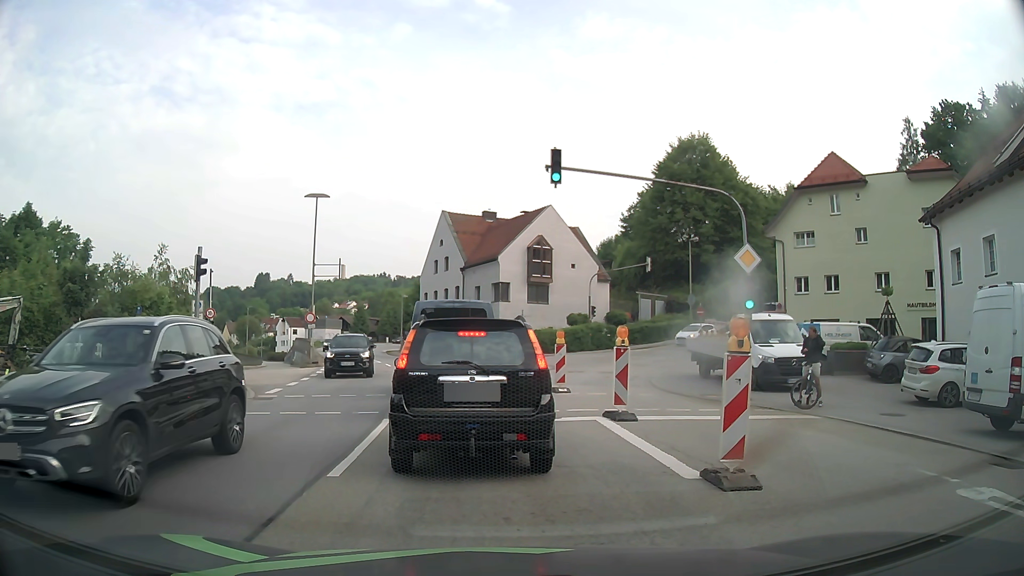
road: primary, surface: asphalt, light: Day
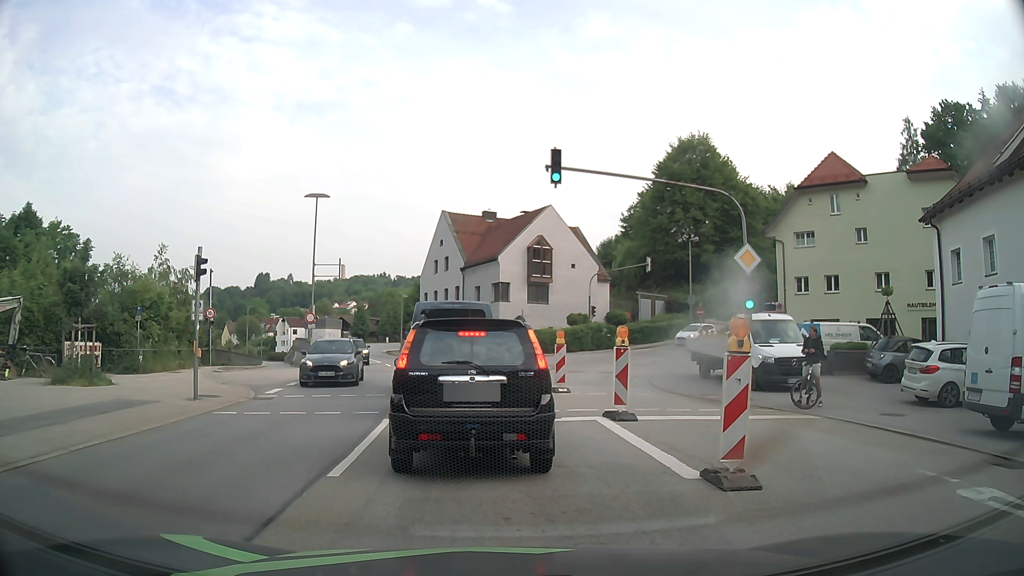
(0.0, 0.0) m; 0°
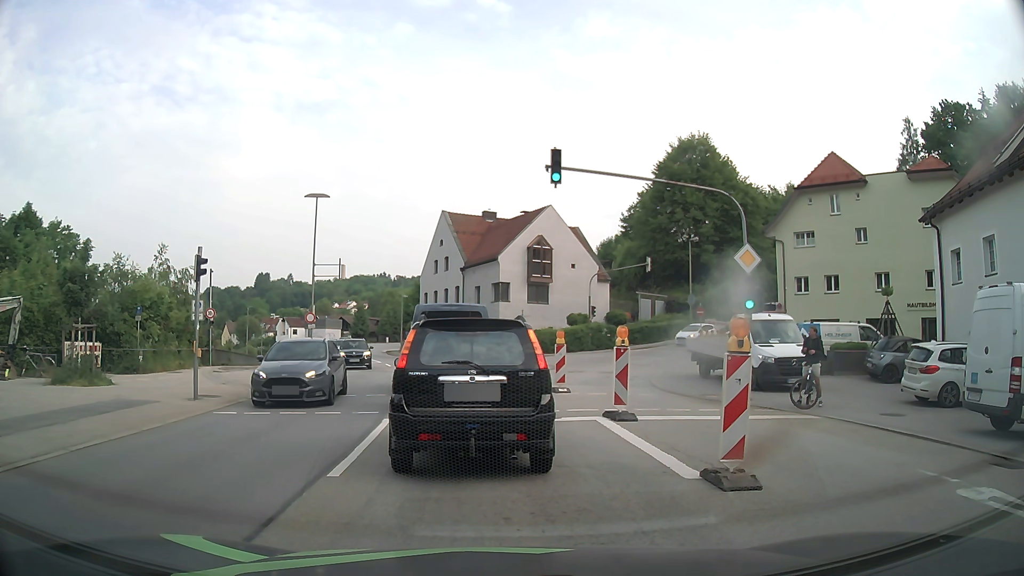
(0.0, 0.0) m; 0°
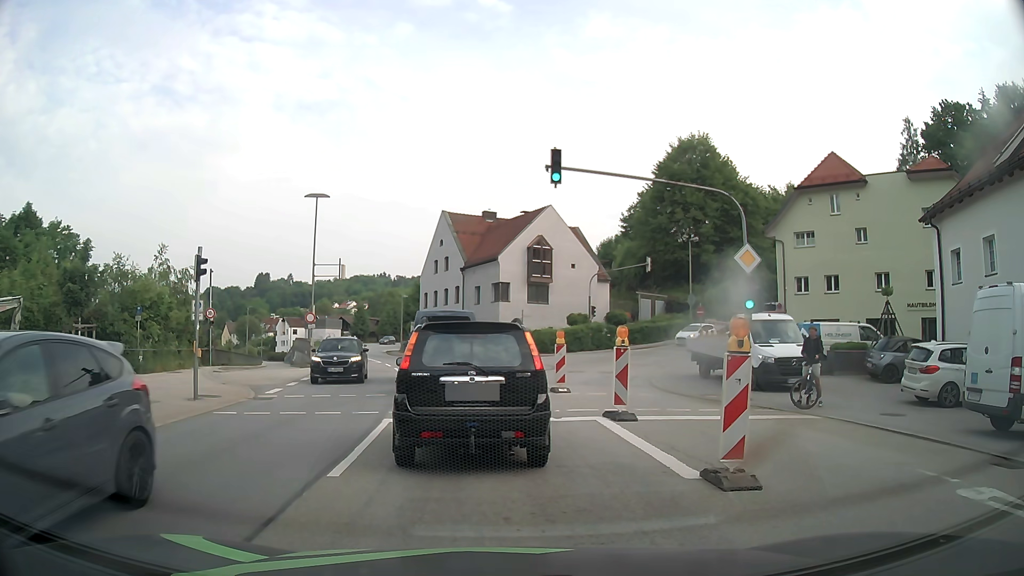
(0.0, 0.0) m; 0°
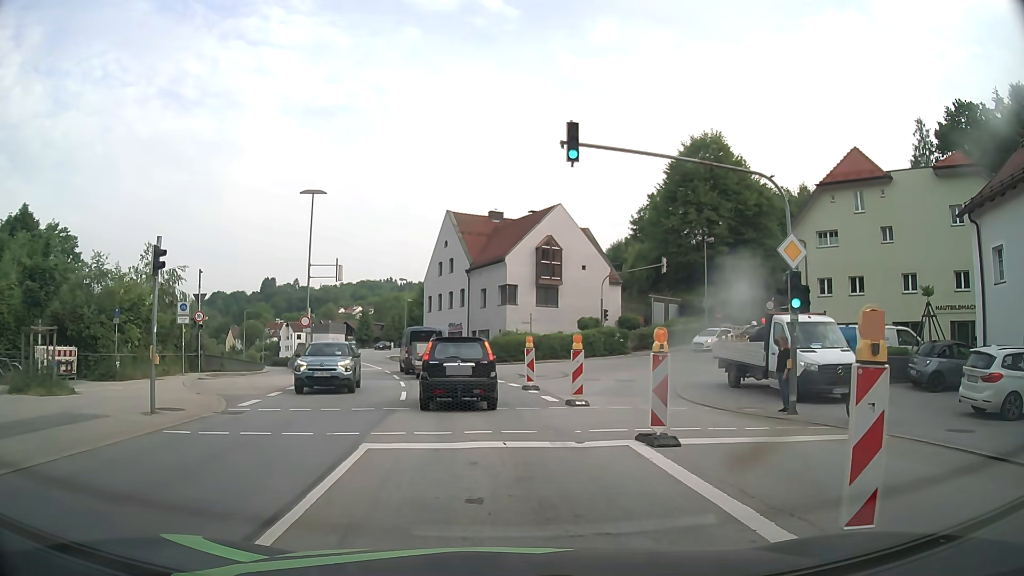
(0.0, +2.6) m; 0°
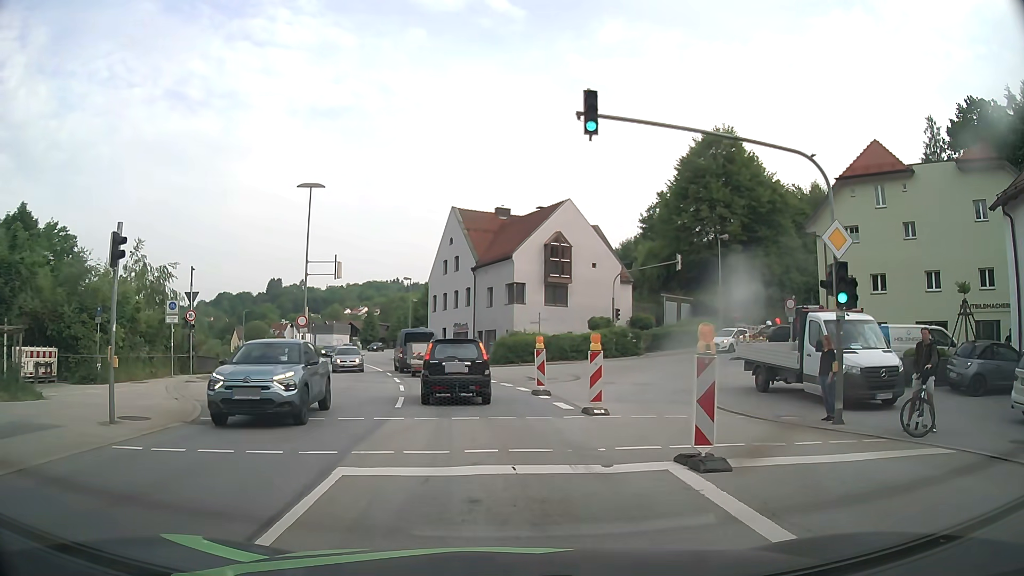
(0.0, +2.0) m; -1°
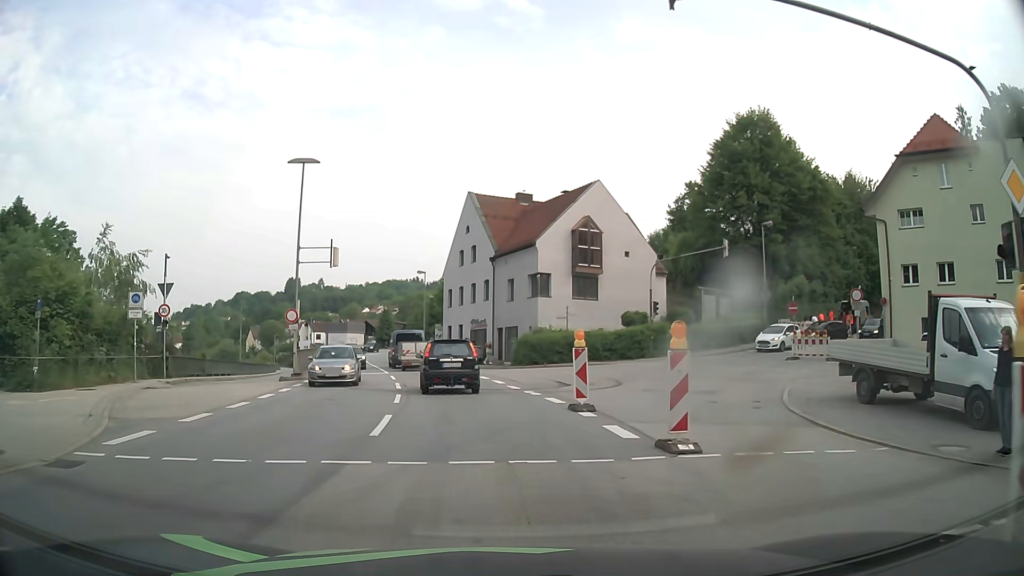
(0.0, +5.3) m; -1°
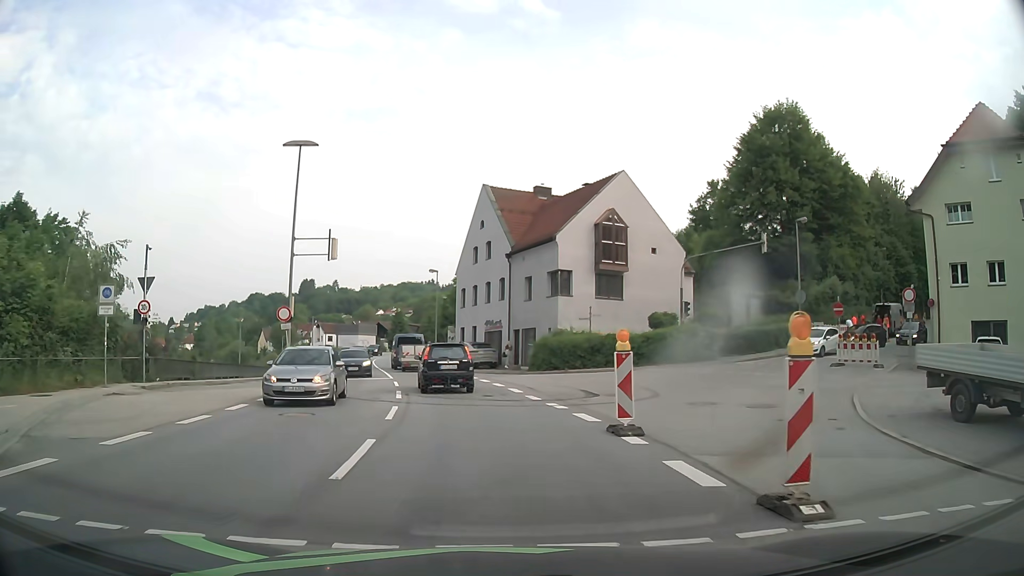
(0.0, +3.4) m; -1°
(0, +10) (-1, +20) (-3, +30) (-5, +40) (-7, +49) (-9, +59) (-11, +69) (-12, +79) (-12, +89) (-12, +99) m
